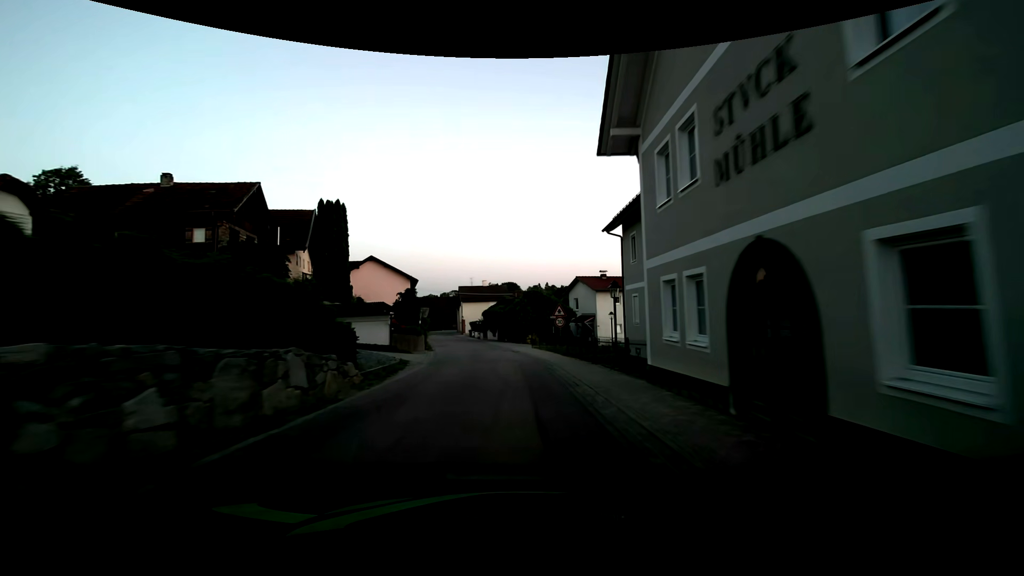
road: tertiary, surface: asphalt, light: Dusk
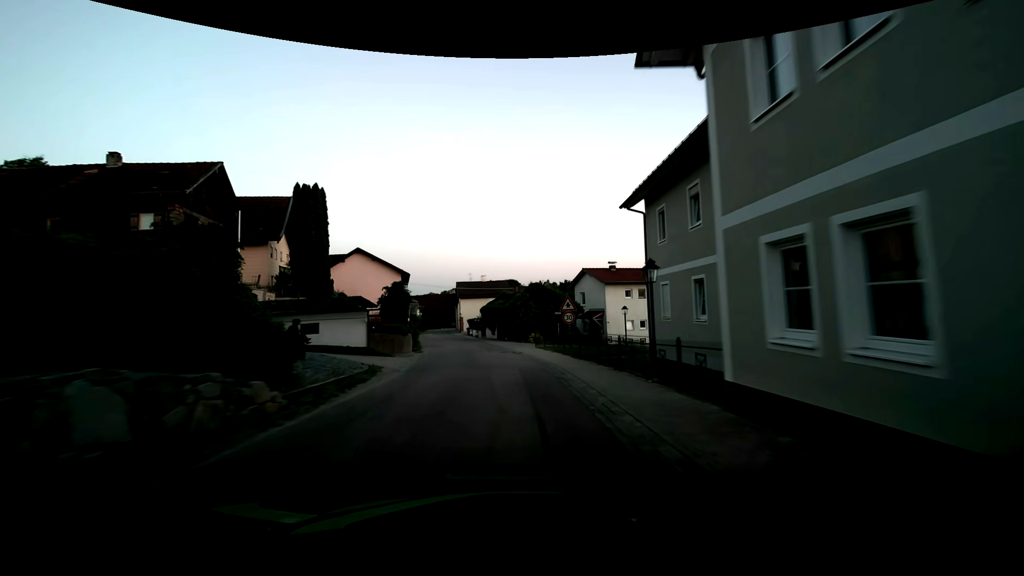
(0.0, +4.5) m; -1°
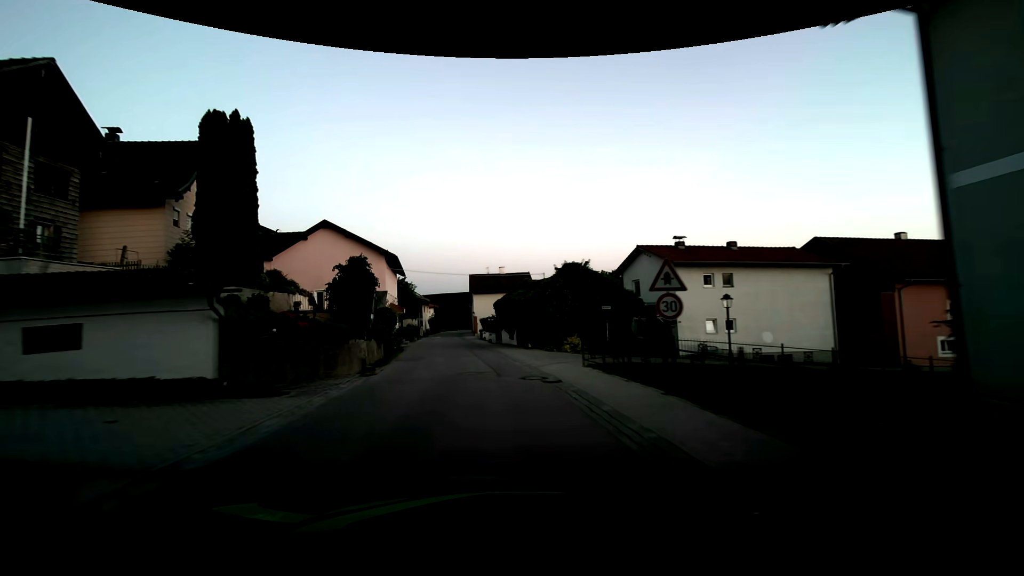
(+0.1, +13.5) m; -1°
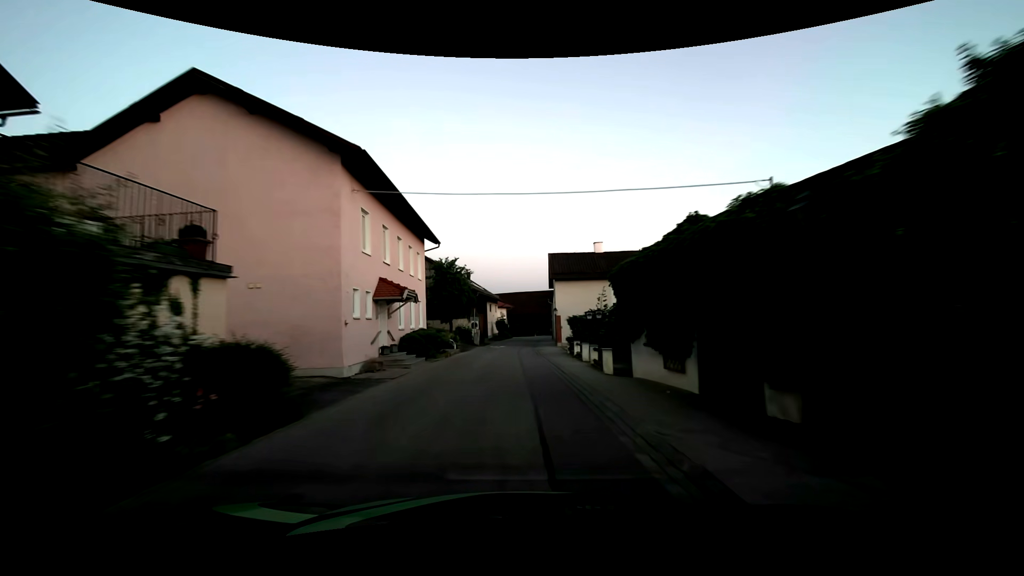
(-1.6, +22.1) m; -9°
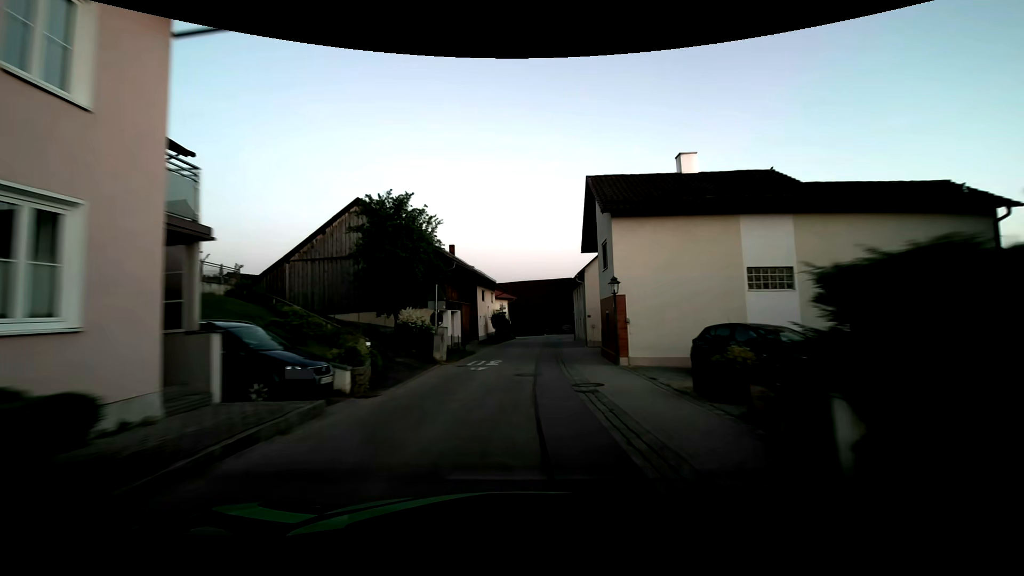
(-0.2, +22.1) m; -1°
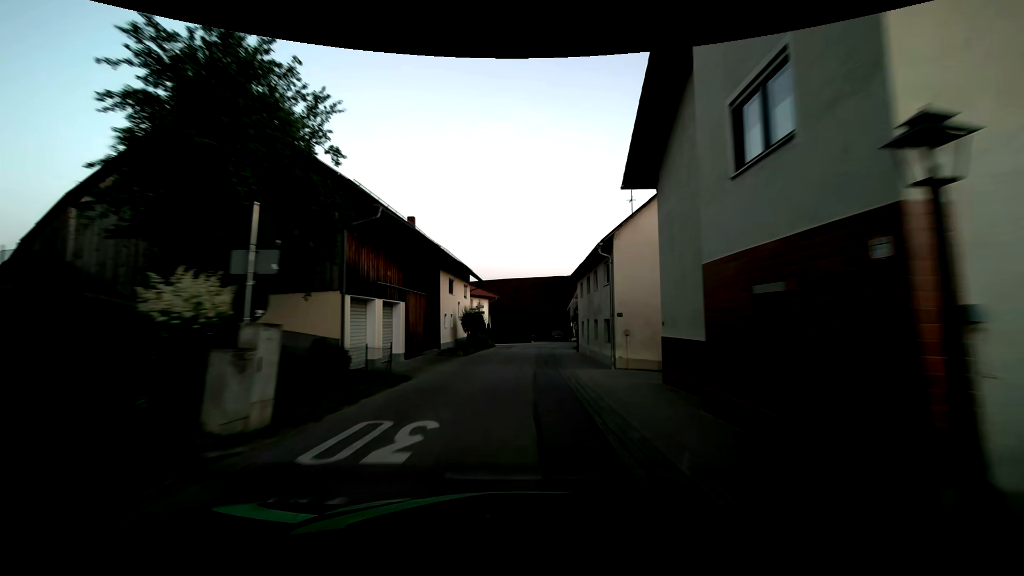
(+0.2, +13.5) m; +2°
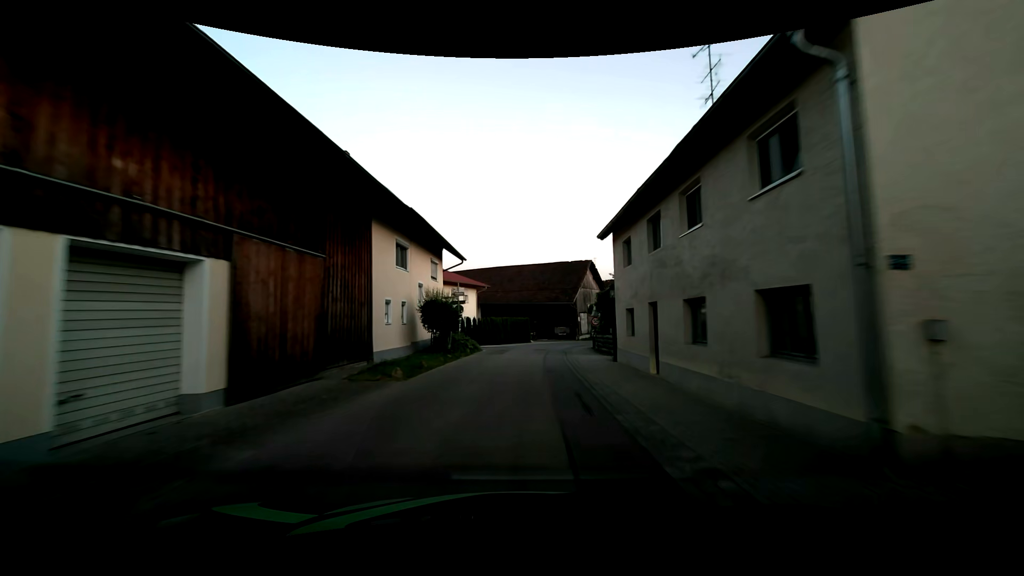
(0.0, +13.4) m; +2°
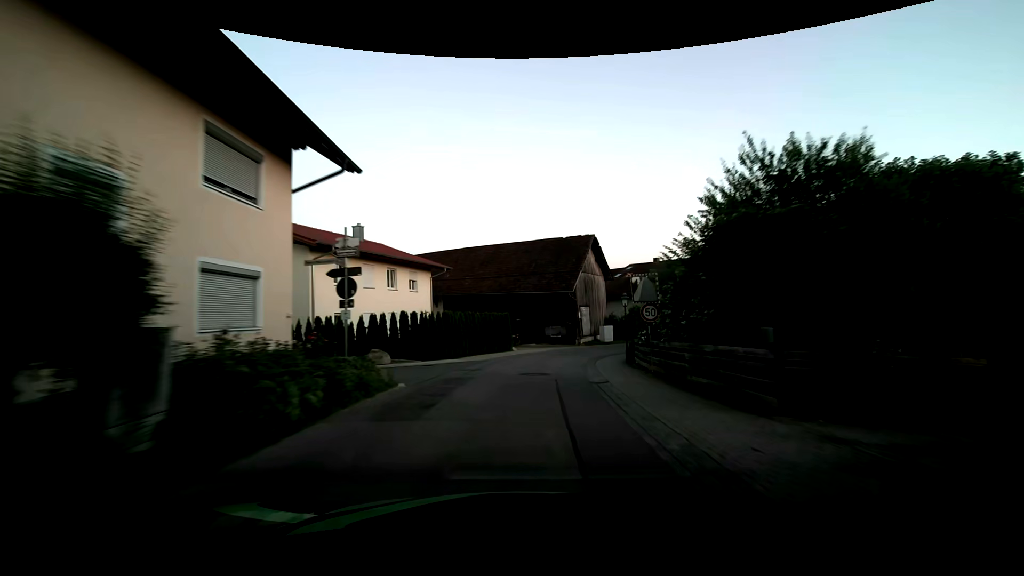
(-0.1, +17.8) m; +1°
